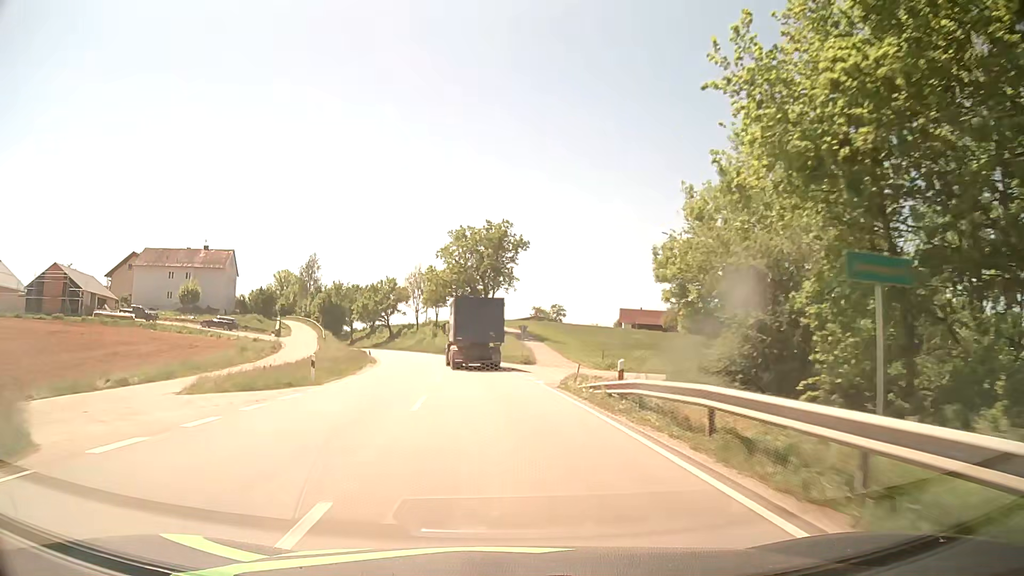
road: secondary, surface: asphalt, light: Day
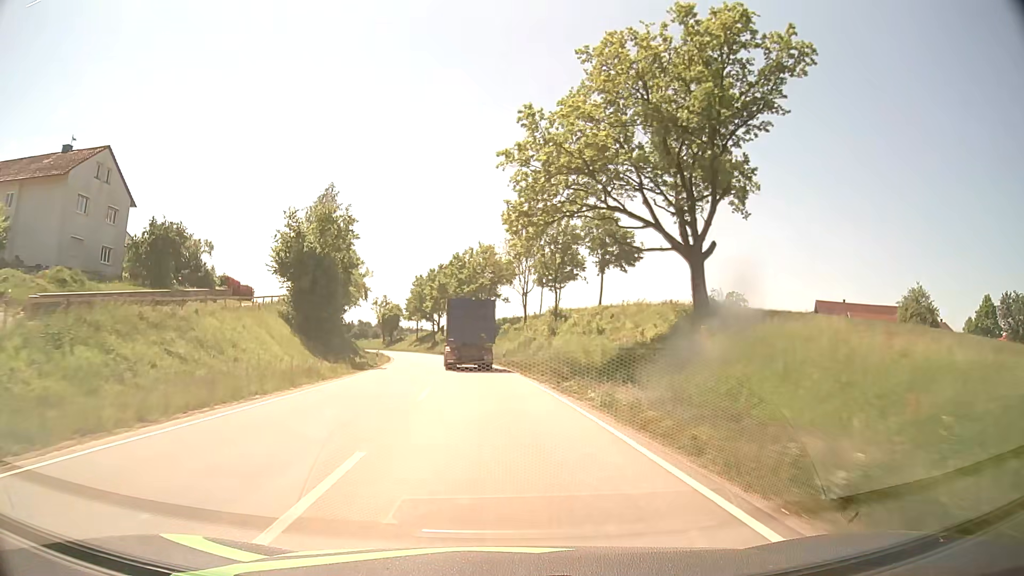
(-5.0, +57.2) m; -10°
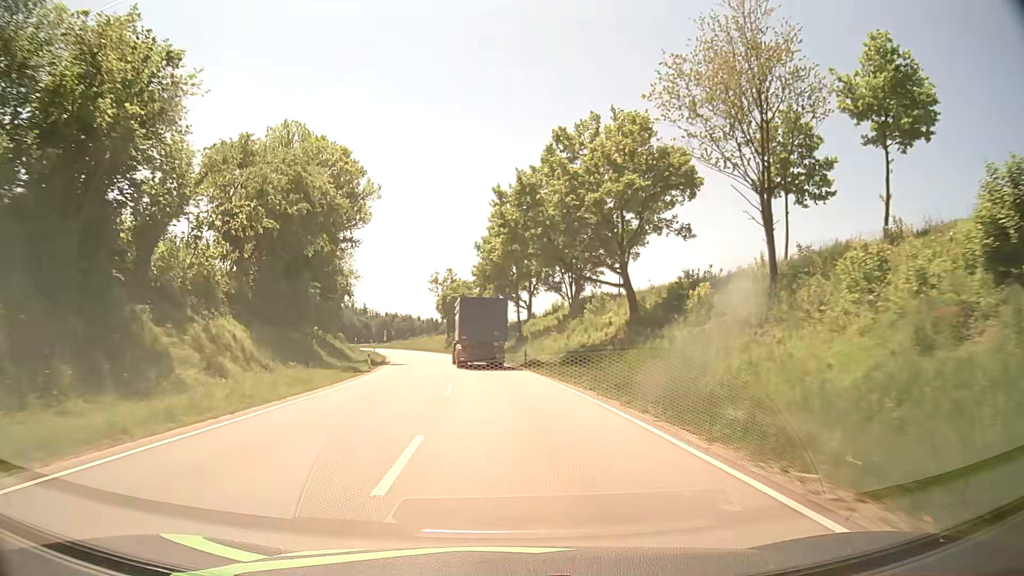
(-4.8, +58.3) m; -8°
(0, +10) (0, +20) (-1, +30) (-2, +40) (-3, +50) (-5, +60) (-6, +70) (-8, +79) (-11, +89) (-14, +99) m
